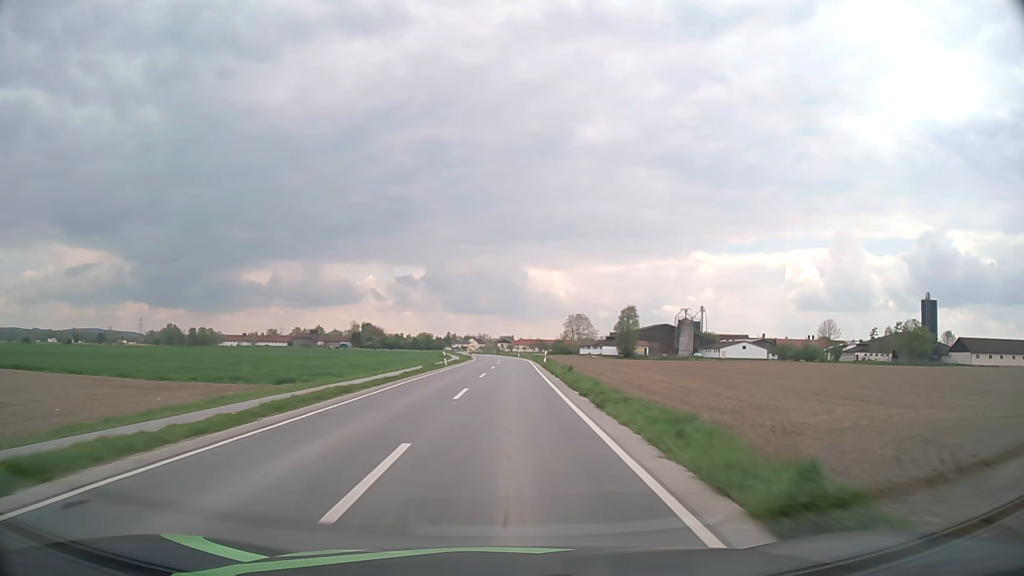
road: secondary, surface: asphalt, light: Day
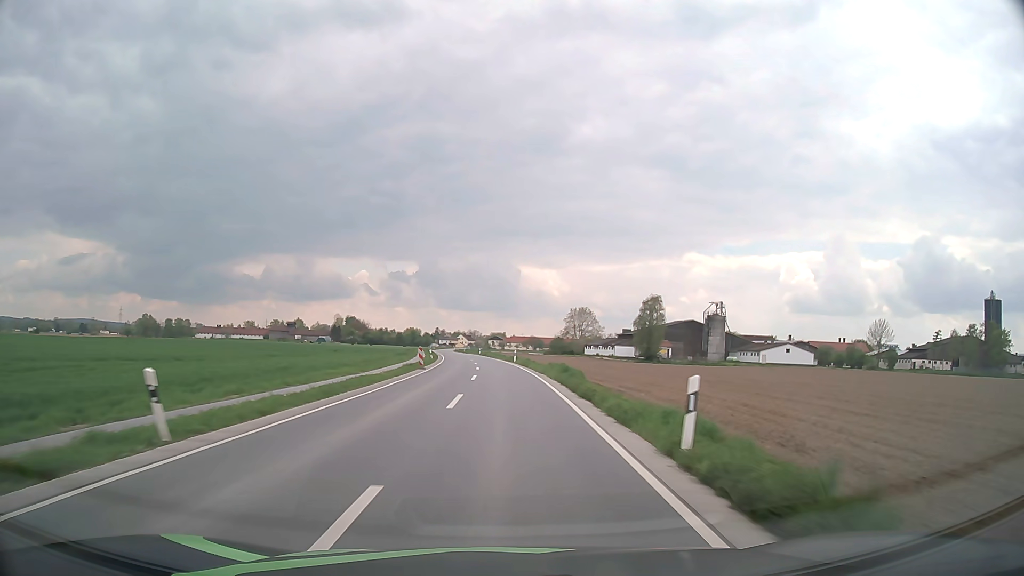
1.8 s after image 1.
(+0.4, +38.6) m; +1°
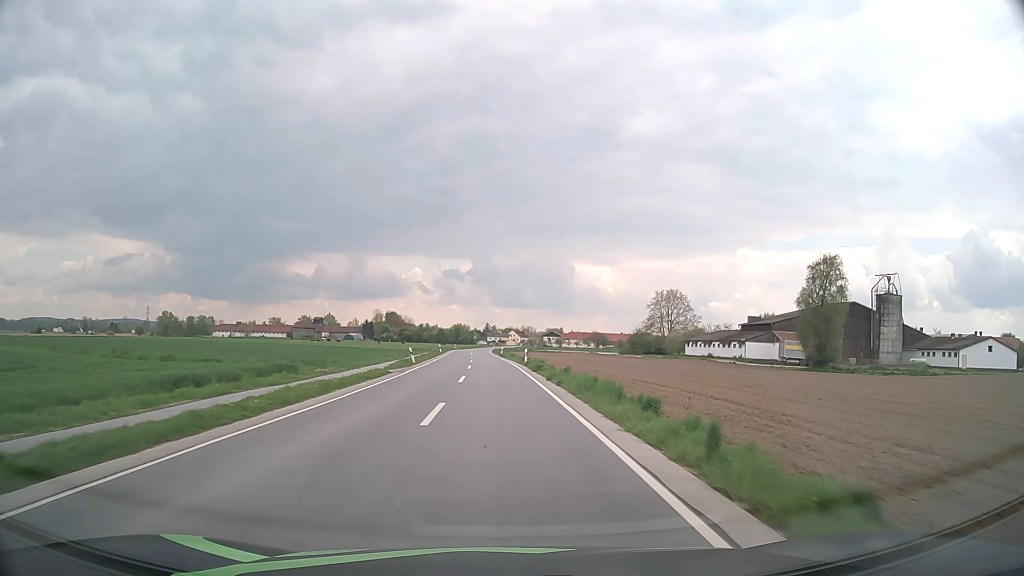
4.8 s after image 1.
(-1.8, +63.4) m; -5°
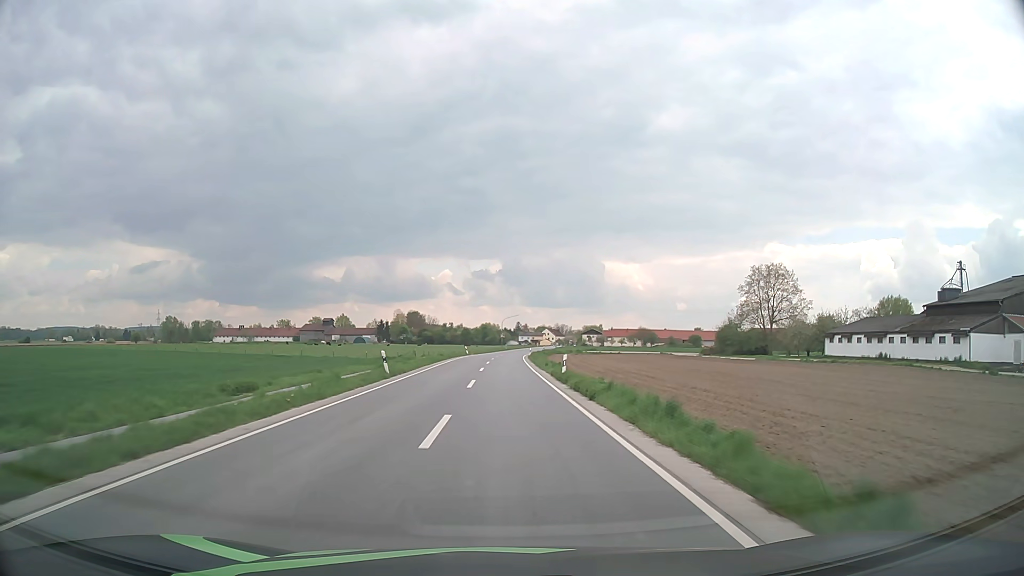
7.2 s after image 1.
(-1.5, +50.2) m; -3°
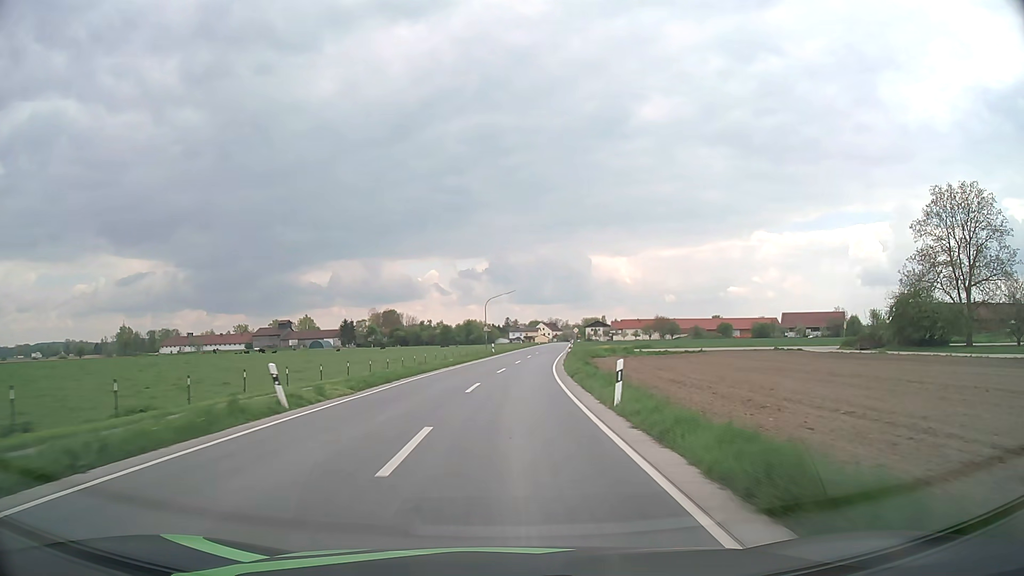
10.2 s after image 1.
(0.0, +61.8) m; +1°
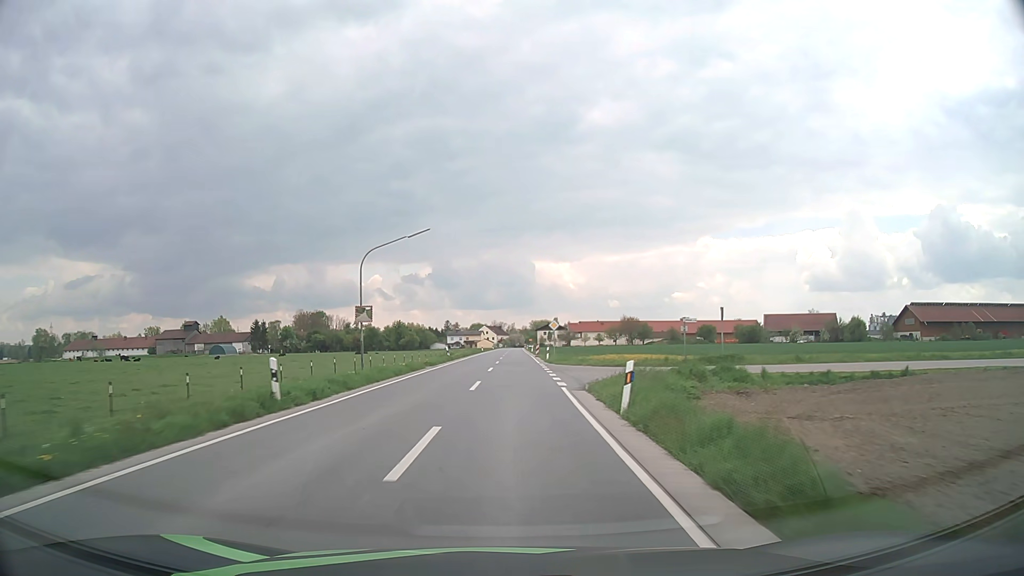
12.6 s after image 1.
(+2.2, +47.9) m; +5°
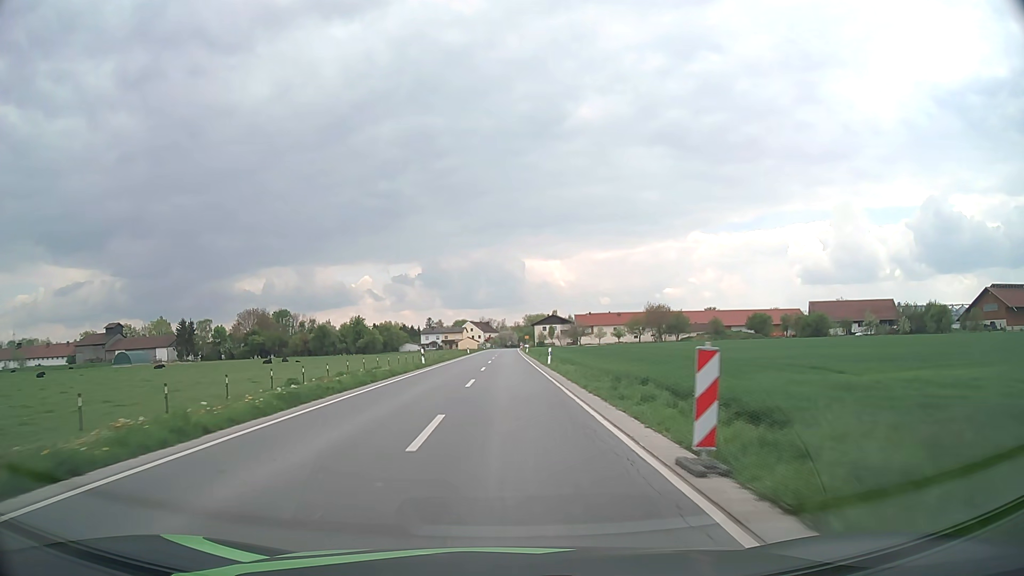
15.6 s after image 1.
(+0.7, +58.0) m; +1°
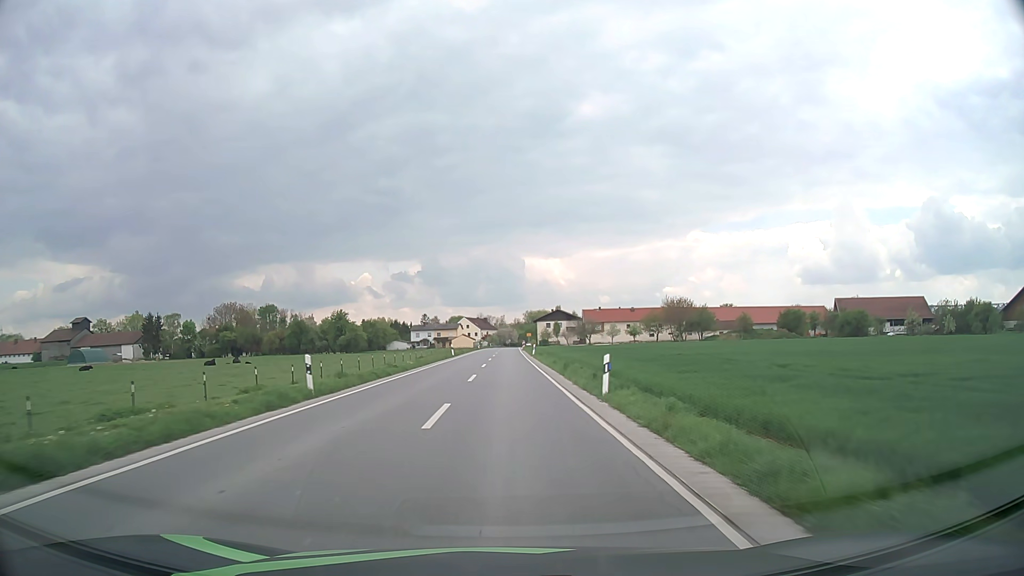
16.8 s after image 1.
(0.0, +21.8) m; 0°
